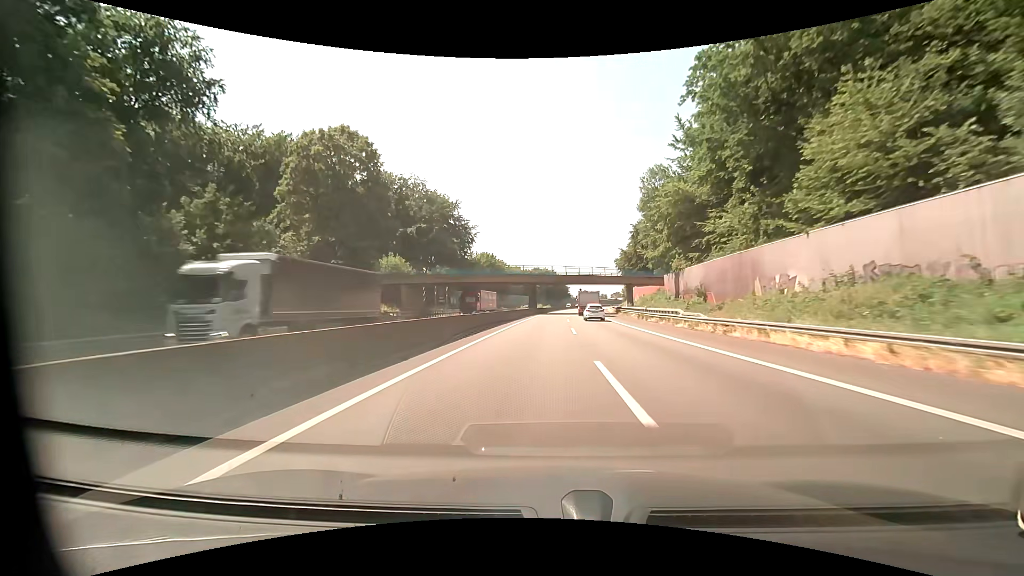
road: motorway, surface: asphalt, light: Day
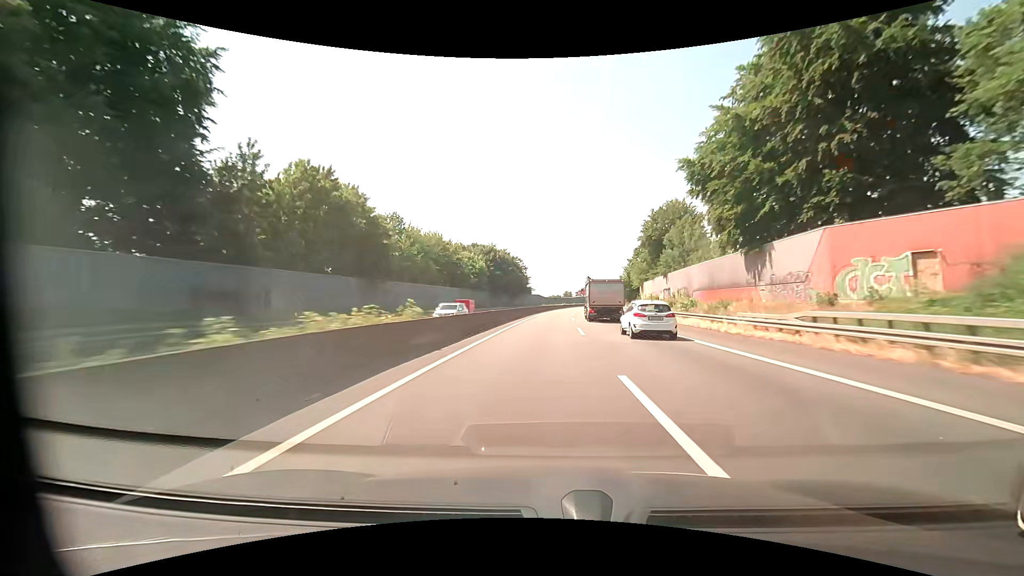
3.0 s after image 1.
(+3.8, +92.6) m; +3°
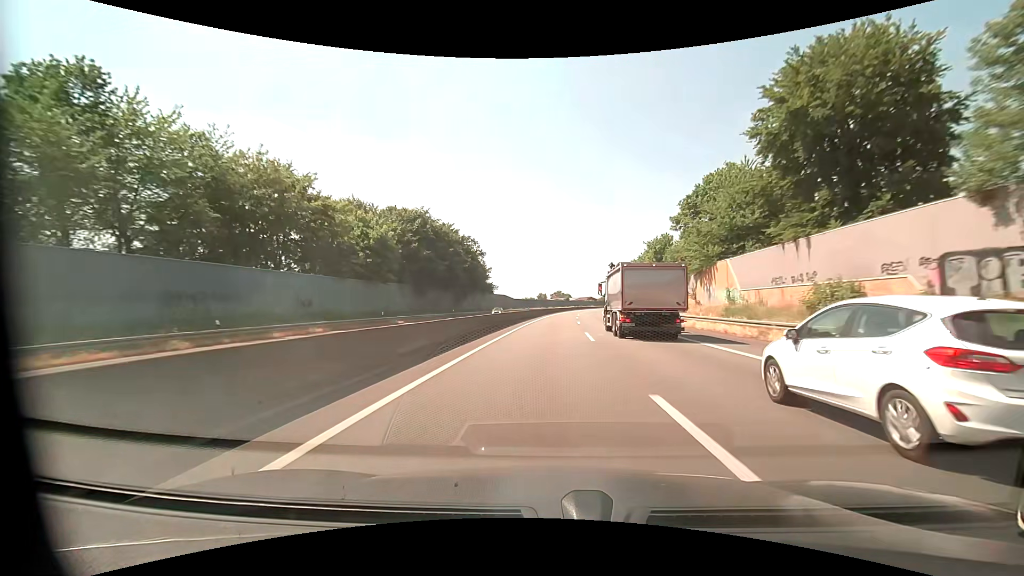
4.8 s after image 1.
(+3.5, +55.8) m; +5°
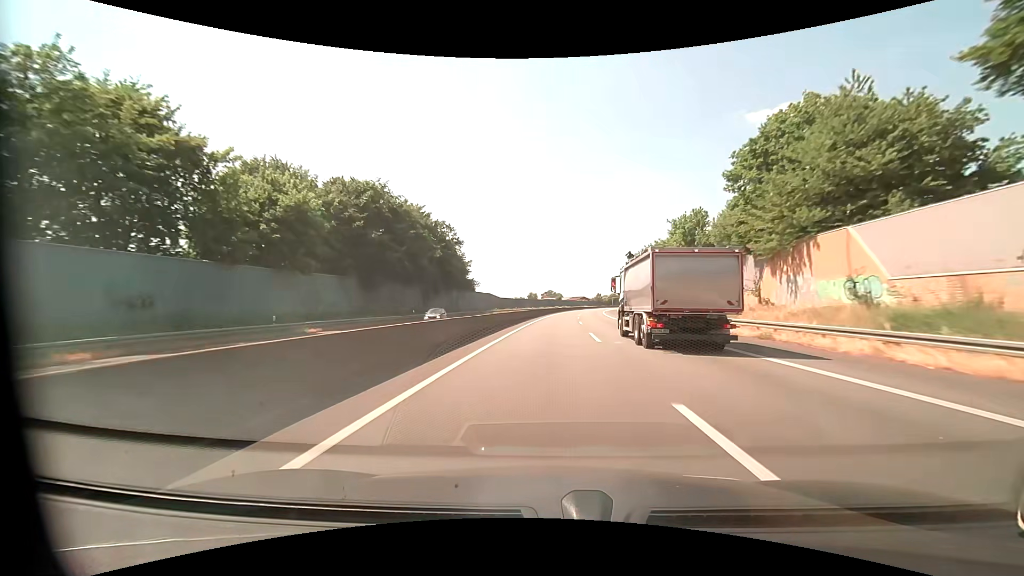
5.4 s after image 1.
(+0.1, +18.7) m; +1°
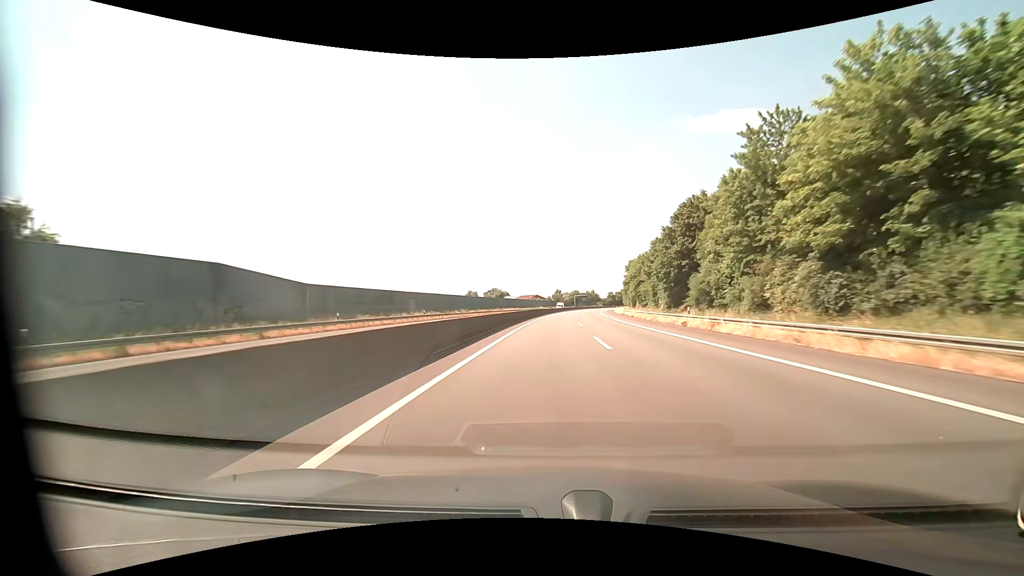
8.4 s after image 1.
(+4.9, +93.4) m; +6°
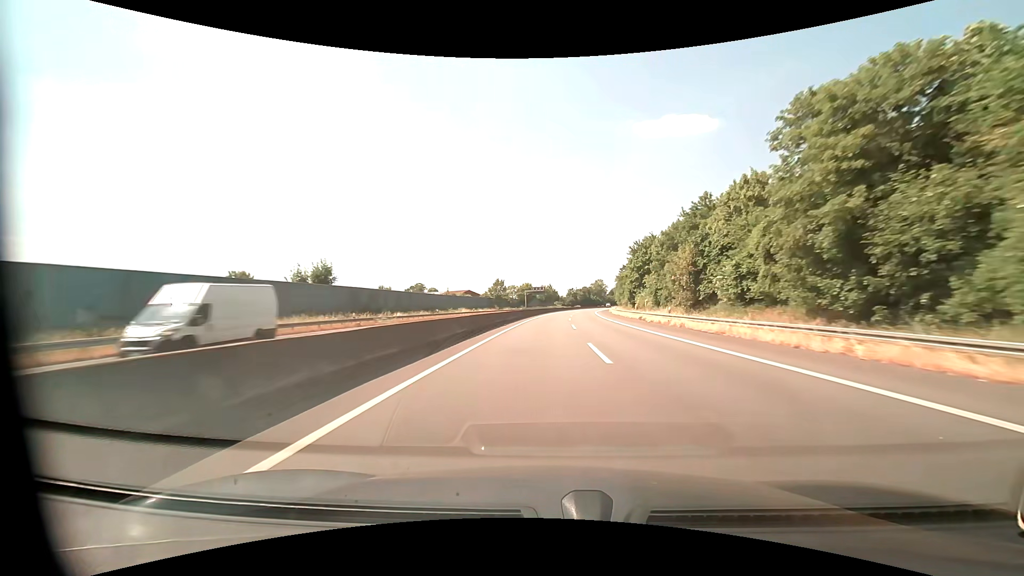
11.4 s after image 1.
(+4.7, +93.7) m; +6°
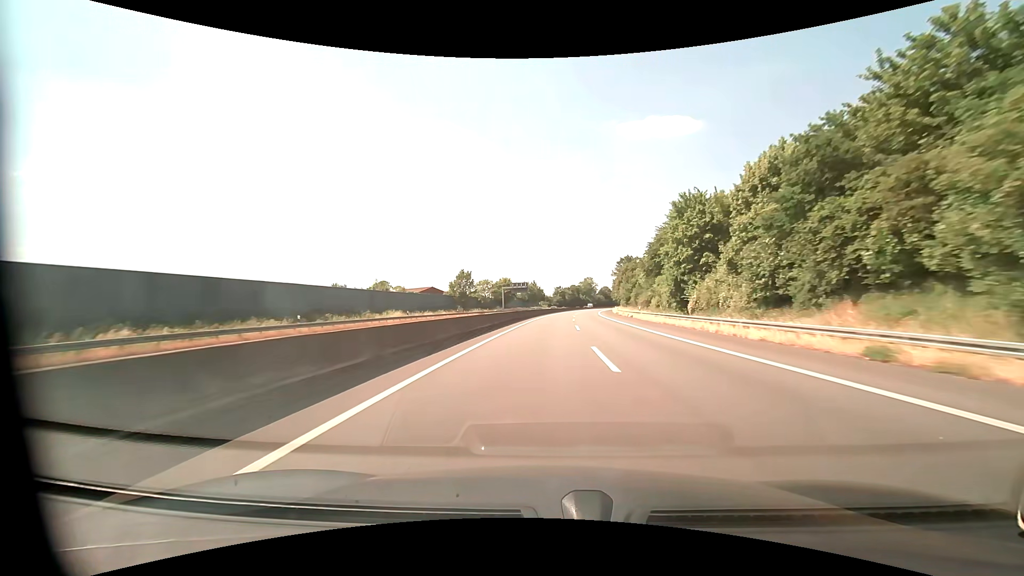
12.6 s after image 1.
(+0.6, +37.7) m; +2°
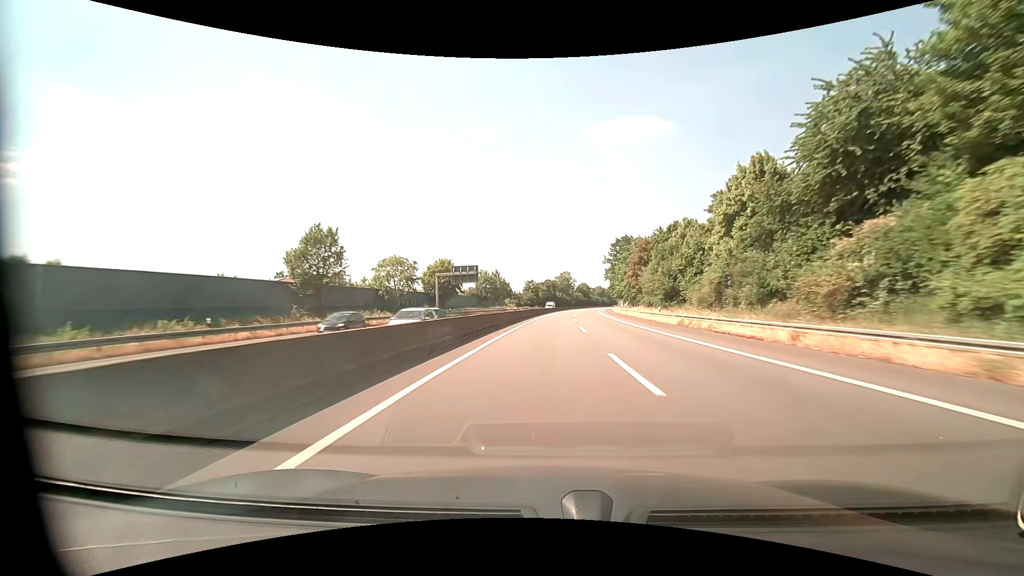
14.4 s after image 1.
(+1.4, +56.6) m; +3°
(0, +10) (0, +20) (+1, +30) (+1, +40) (+2, +50) (+2, +60) (+3, +70) (+4, +80) (+5, +90) (+6, +100) m
